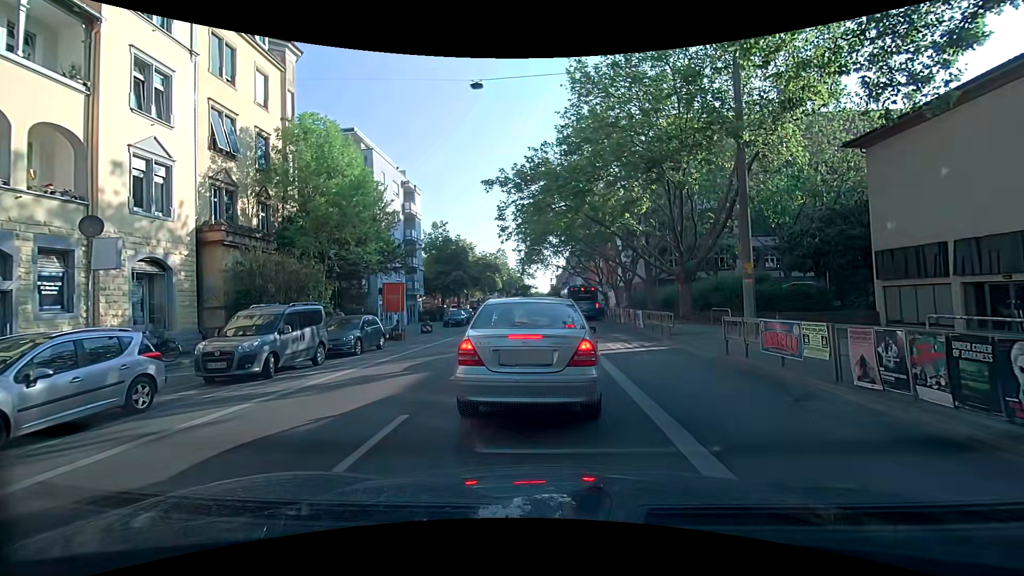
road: secondary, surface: asphalt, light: Day
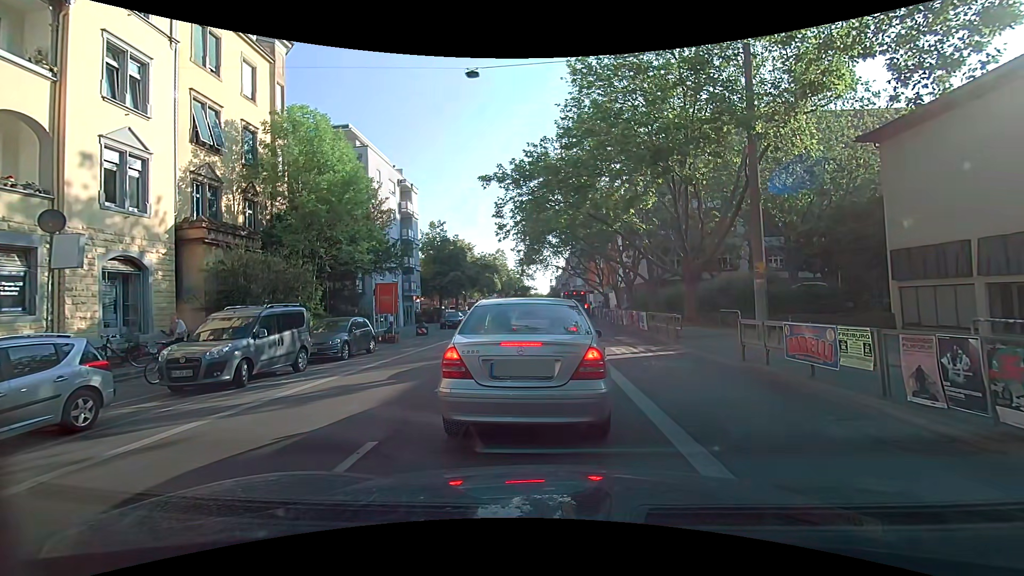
(0.0, +1.1) m; 0°
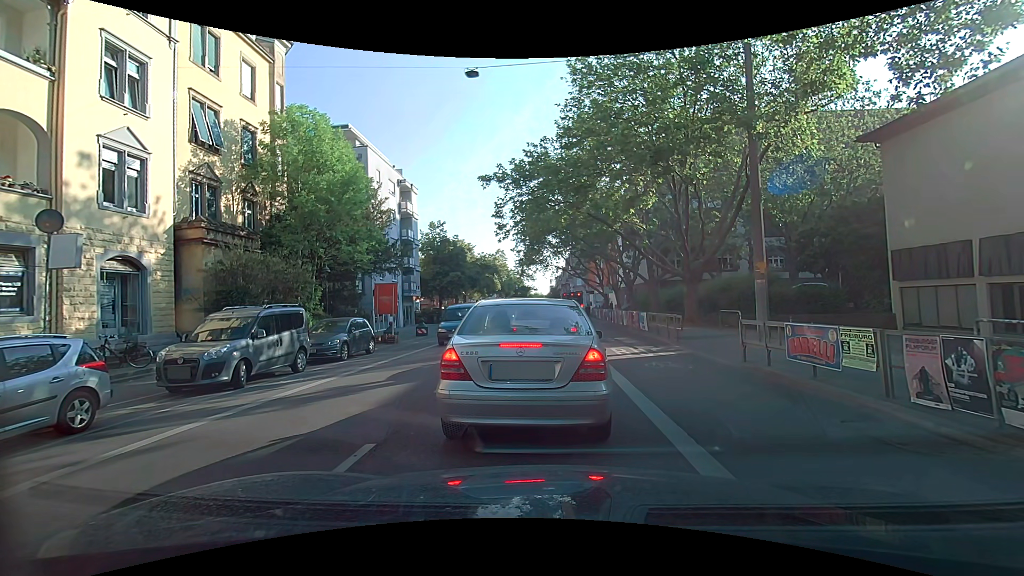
(0.0, +0.1) m; 0°
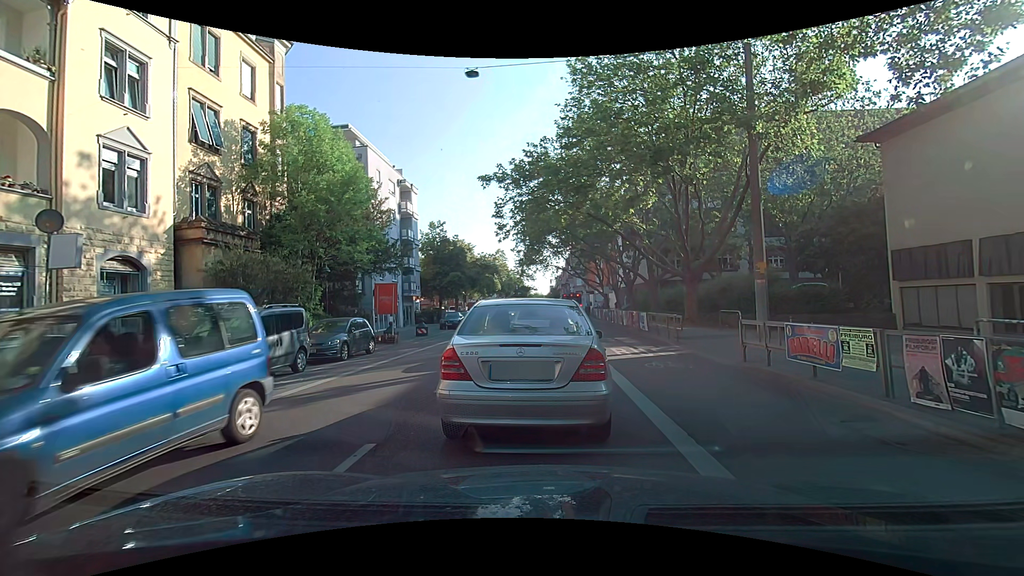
(0.0, 0.0) m; 0°
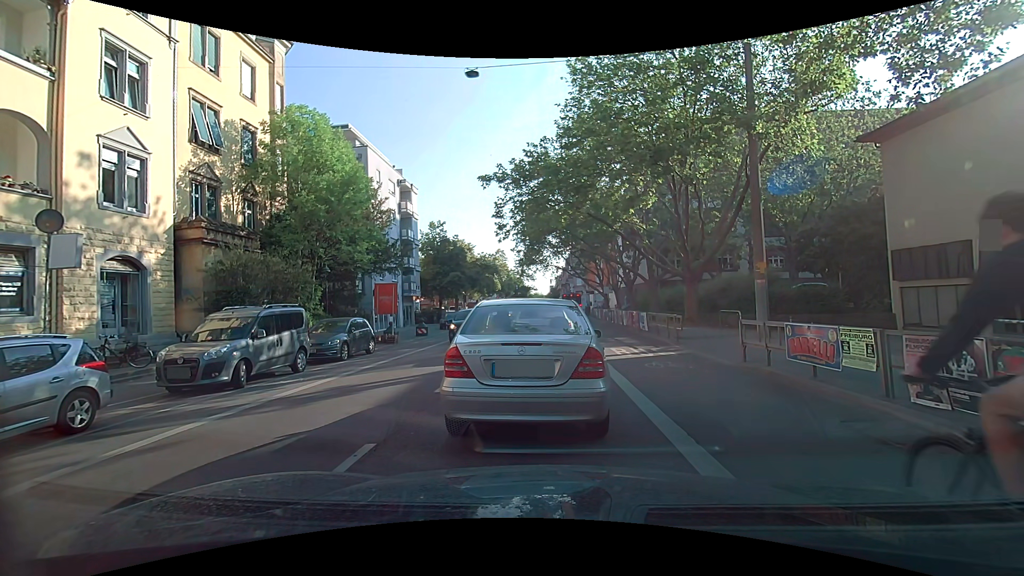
(0.0, 0.0) m; 0°
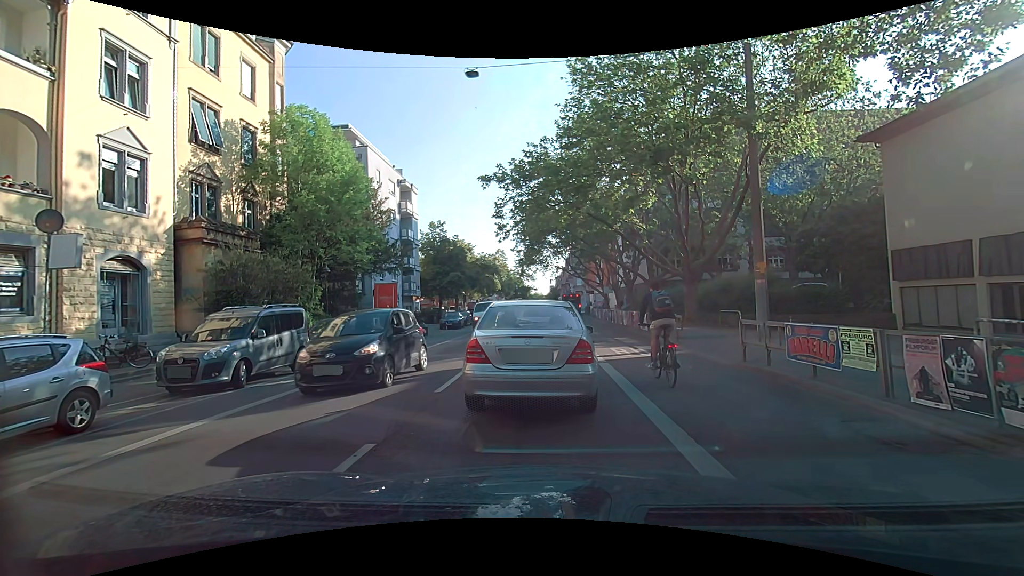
(0.0, 0.0) m; 0°
